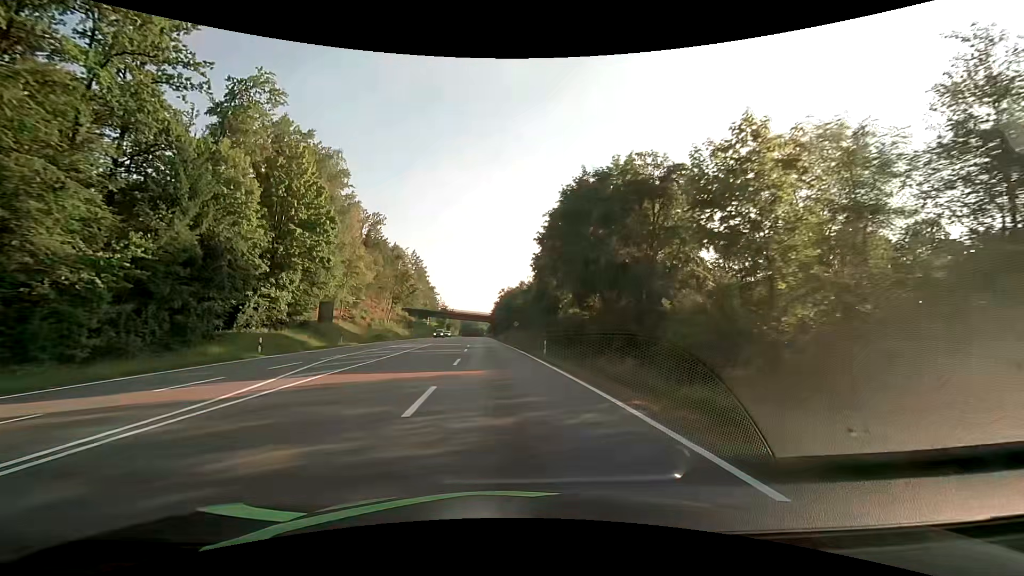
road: secondary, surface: asphalt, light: Day
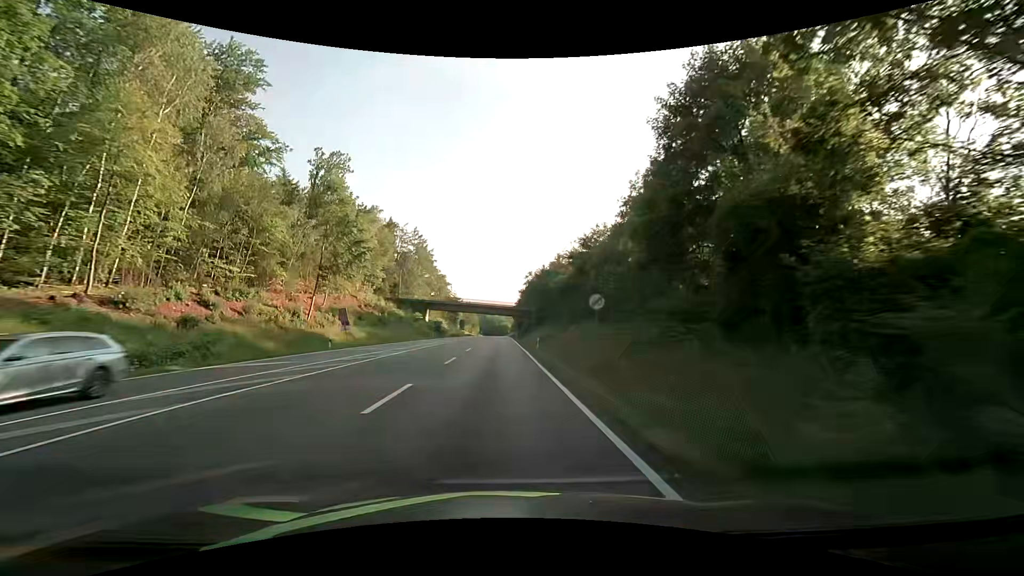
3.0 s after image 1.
(-1.2, +46.6) m; -3°
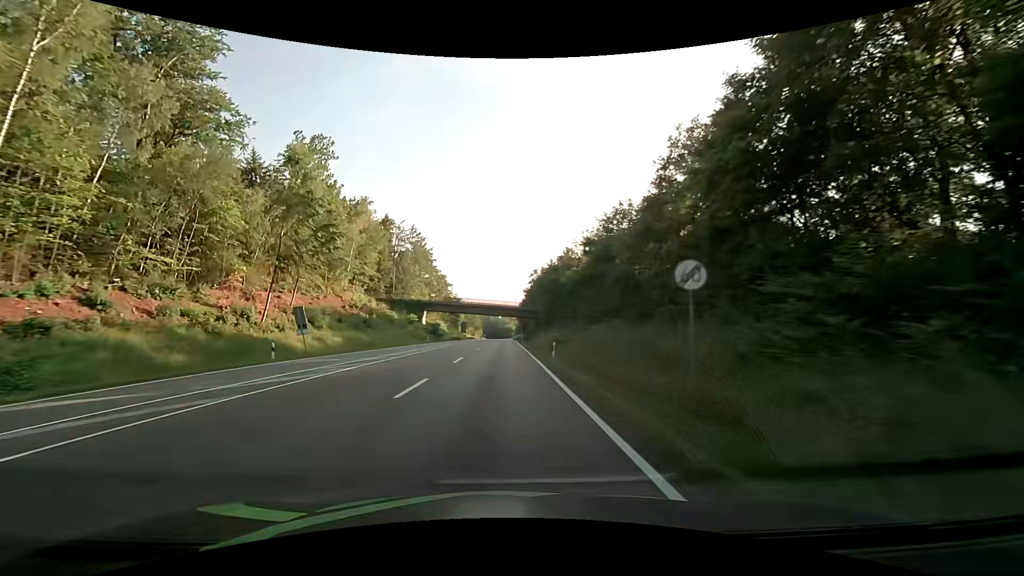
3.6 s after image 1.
(0.0, +9.5) m; 0°
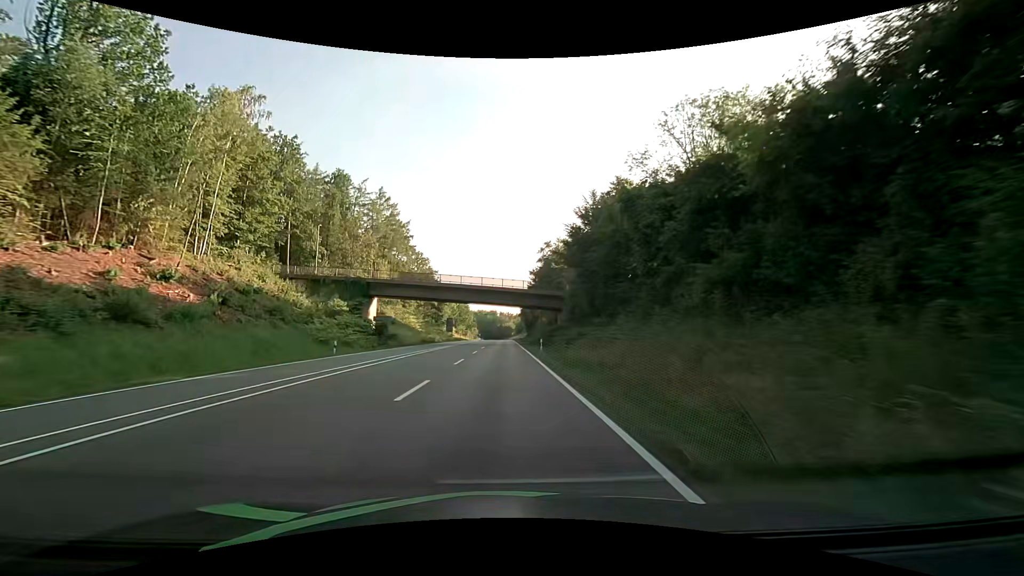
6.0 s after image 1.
(-0.1, +40.4) m; 0°
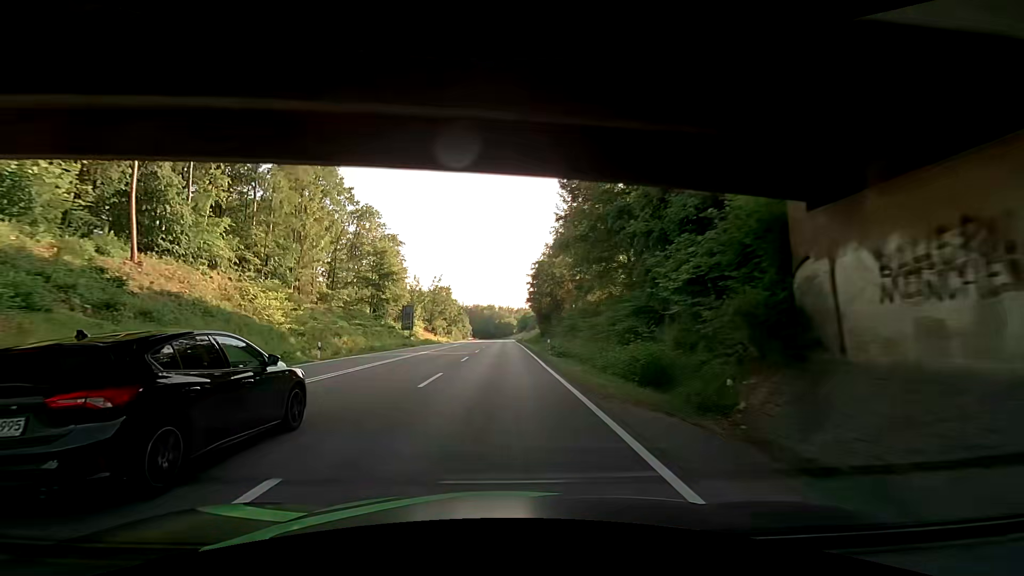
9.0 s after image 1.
(+0.5, +55.5) m; 0°
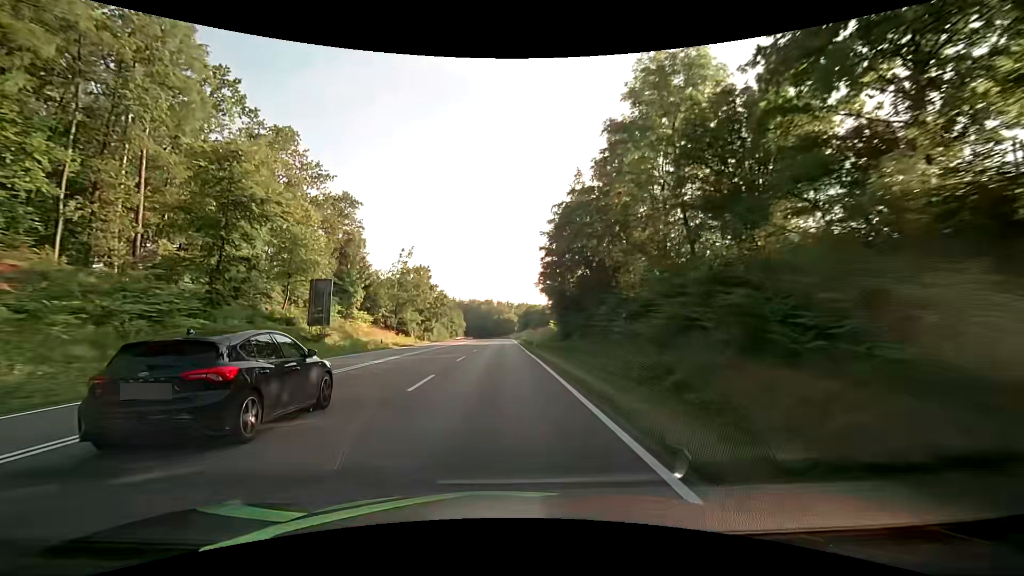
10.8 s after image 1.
(+0.2, +35.4) m; 0°
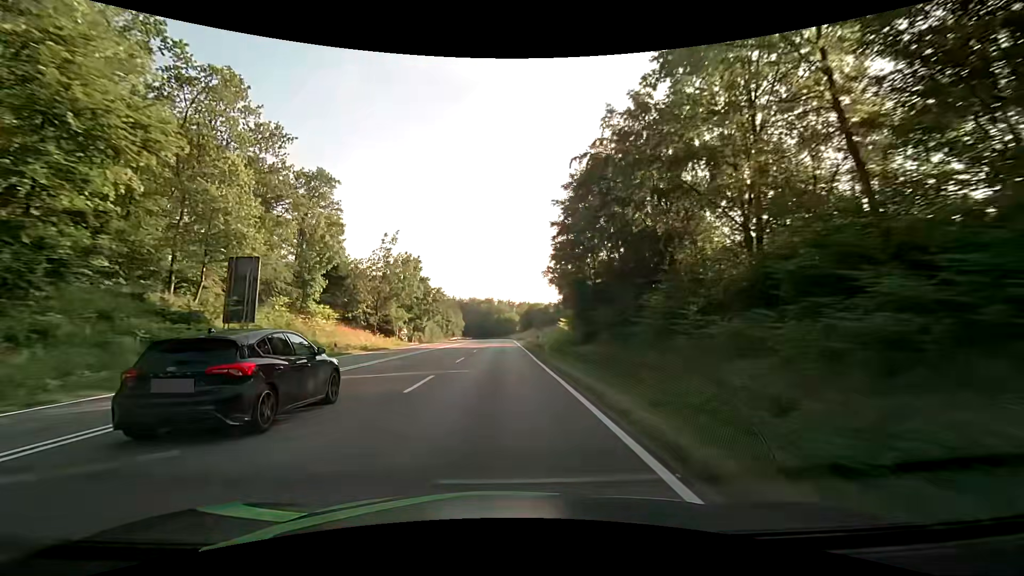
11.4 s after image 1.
(+0.1, +12.1) m; 0°
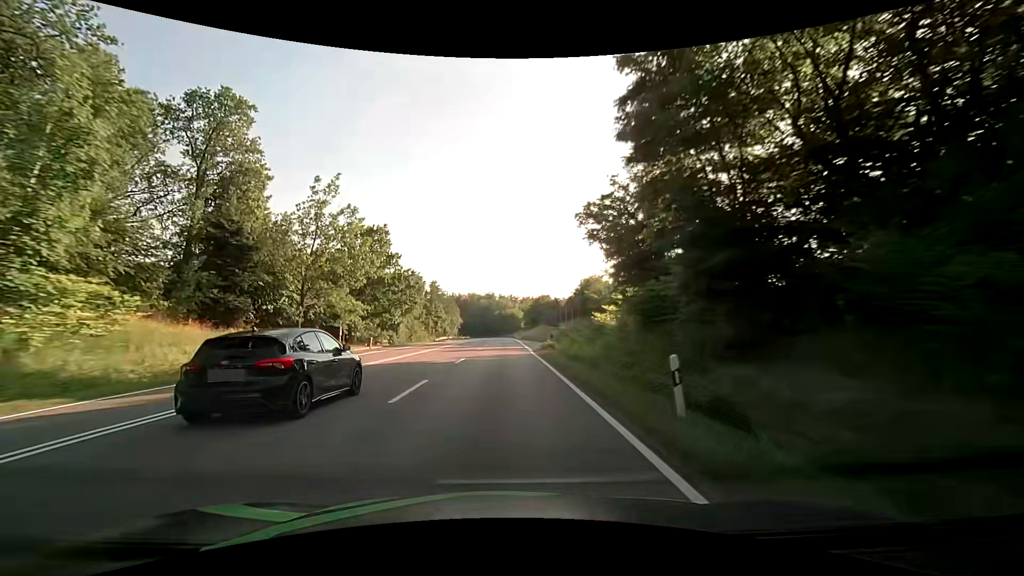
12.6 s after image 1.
(0.0, +24.7) m; 0°
(0, +10) (0, +20) (0, +30) (0, +40) (0, +50) (0, +60) (0, +70) (0, +80) (0, +90) (0, +100) m
